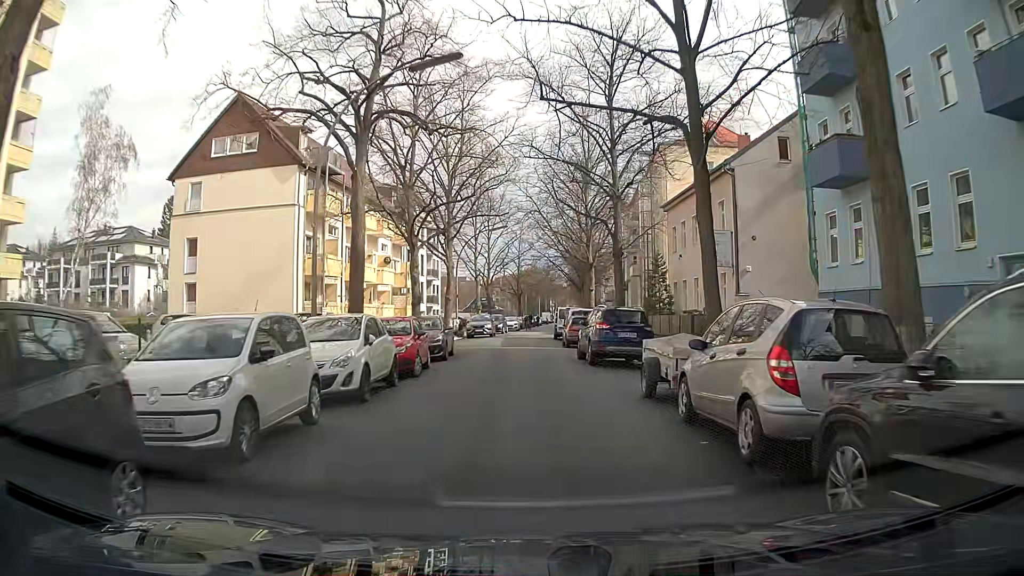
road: residential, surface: asphalt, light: Day
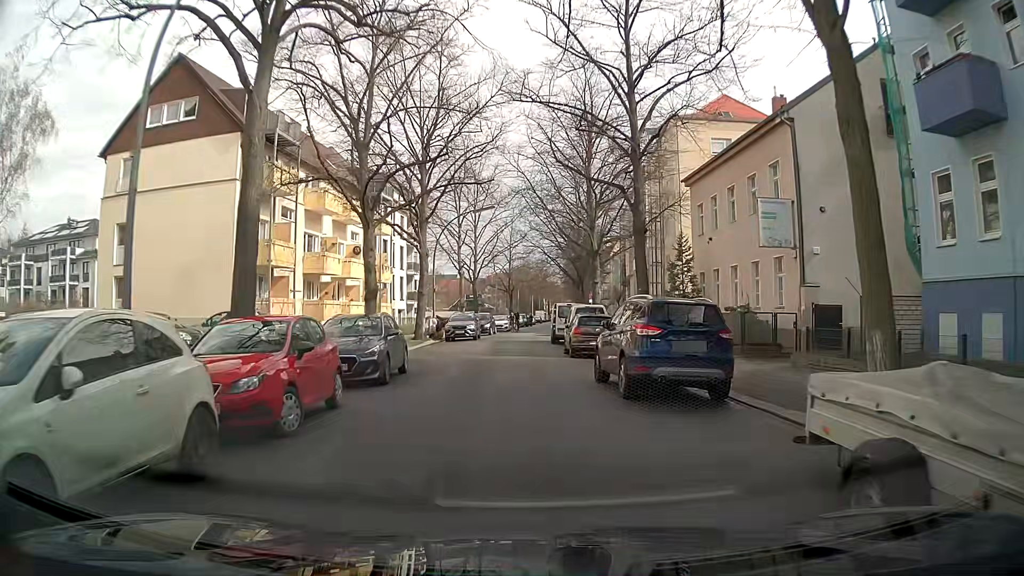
(+0.1, +8.0) m; +2°
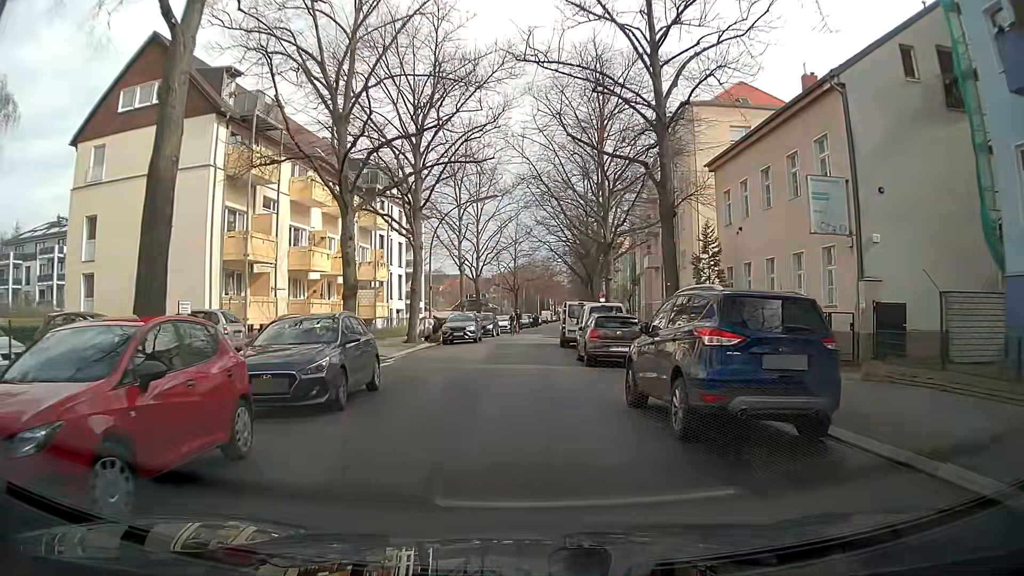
(-0.1, +3.7) m; -1°
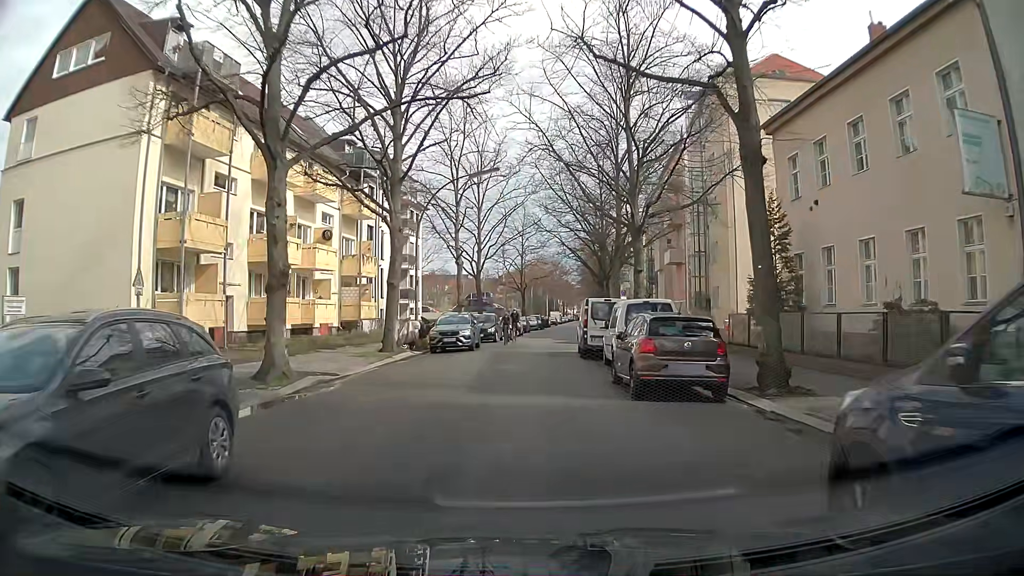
(0.0, +6.9) m; 0°
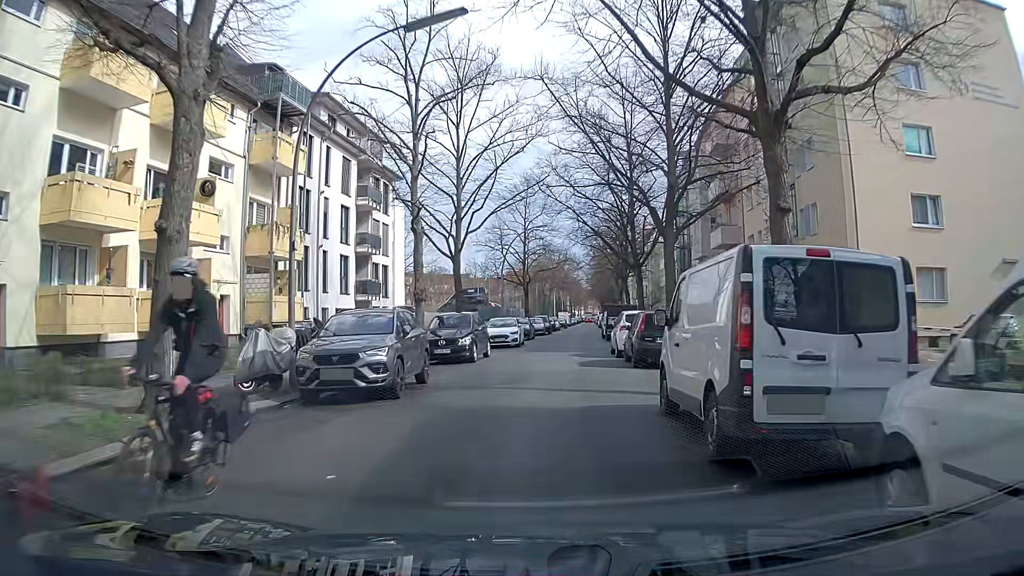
(0.0, +16.1) m; -1°
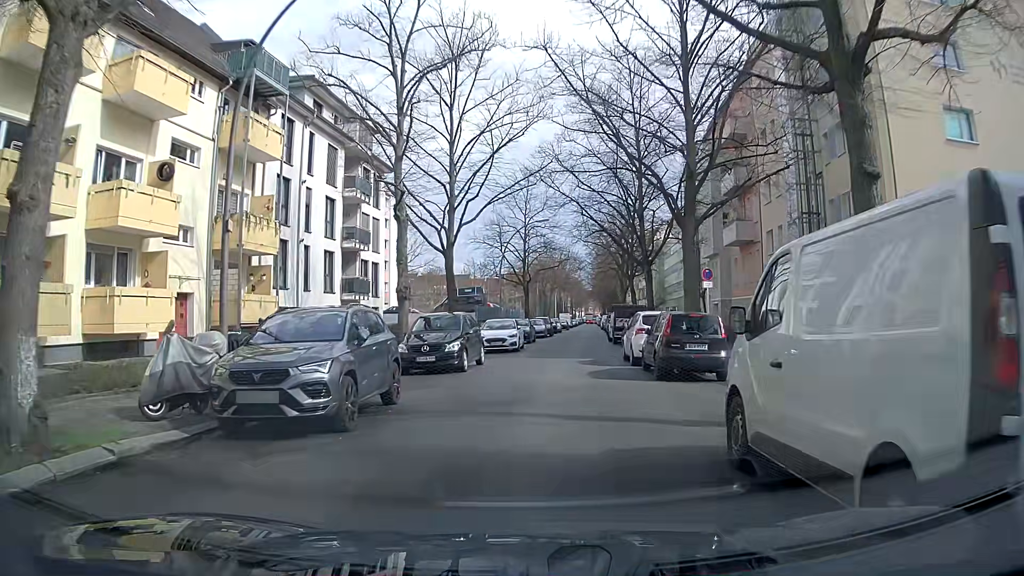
(0.0, +3.4) m; 0°
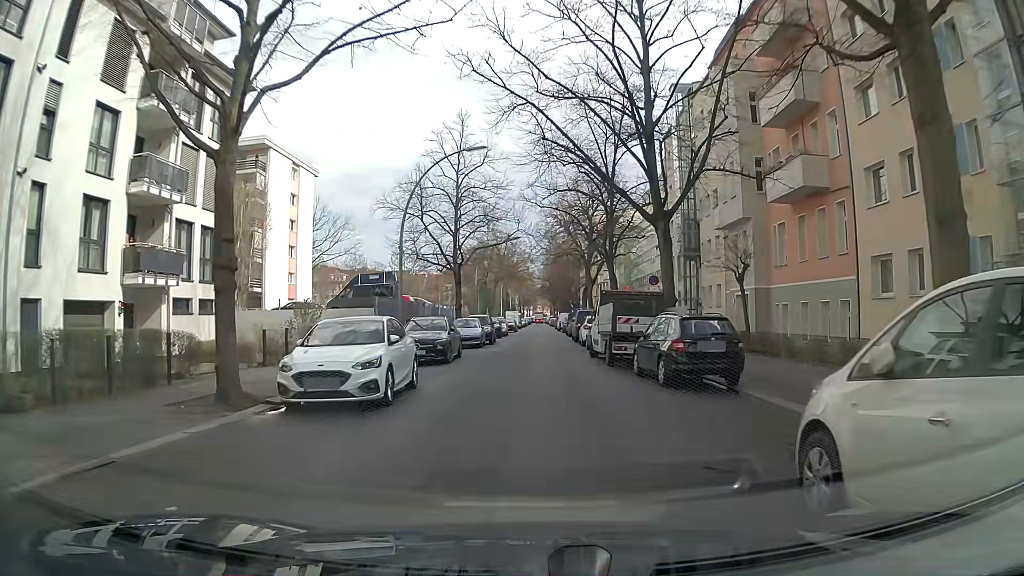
(+0.9, +18.4) m; +5°
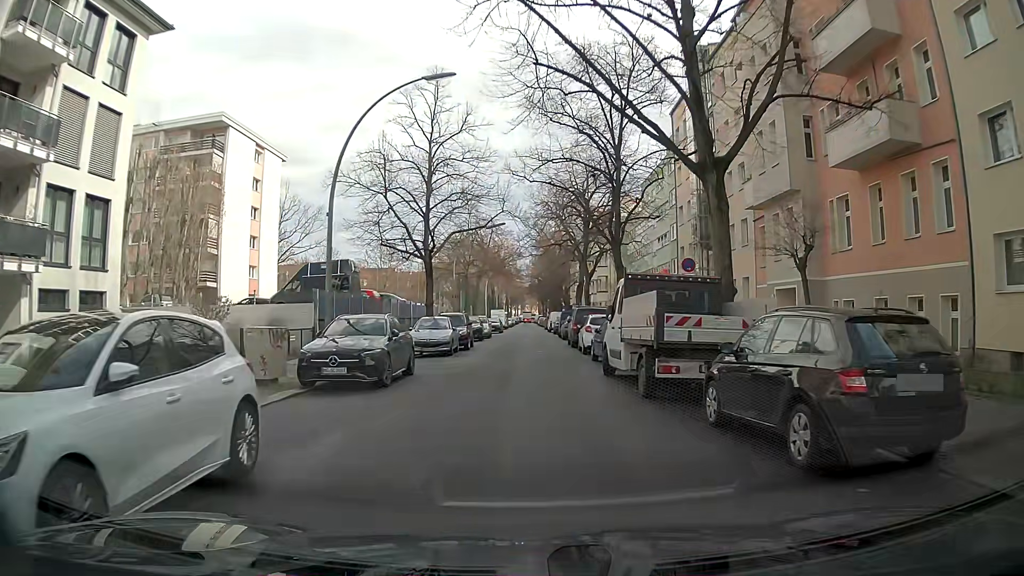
(0.0, +7.8) m; -1°
(0, +10) (0, +20) (0, +30) (+1, +40) (+1, +50) (+1, +60) (+1, +70) (+1, +80) (+2, +90) (+2, +100) m
